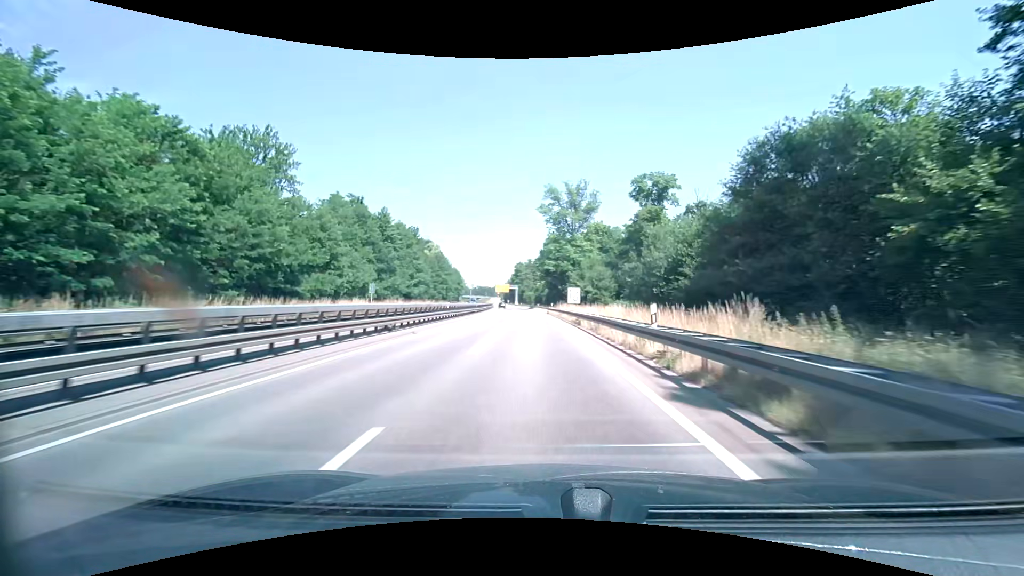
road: trunk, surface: asphalt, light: Day
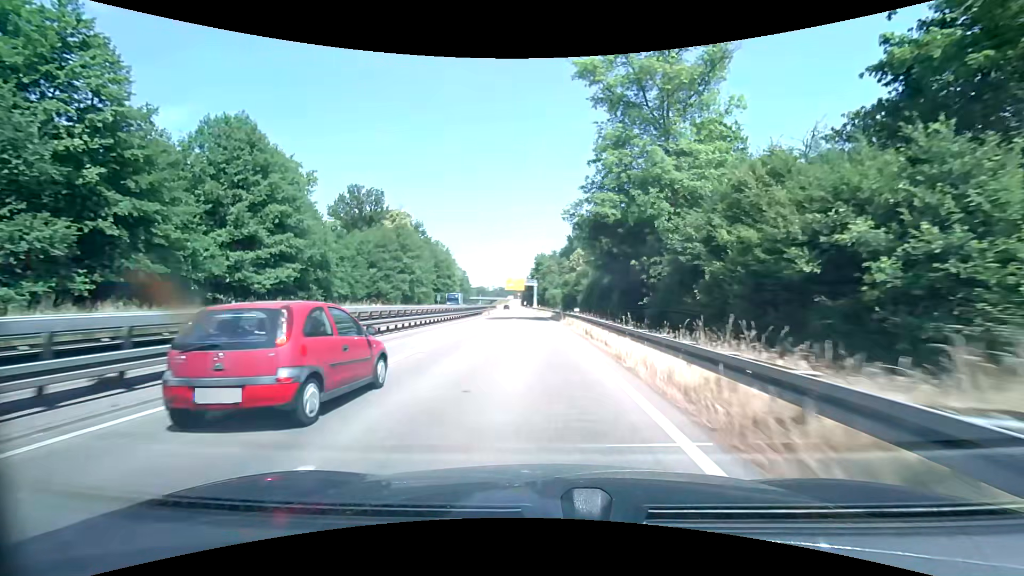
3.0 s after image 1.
(-1.6, +60.5) m; -3°
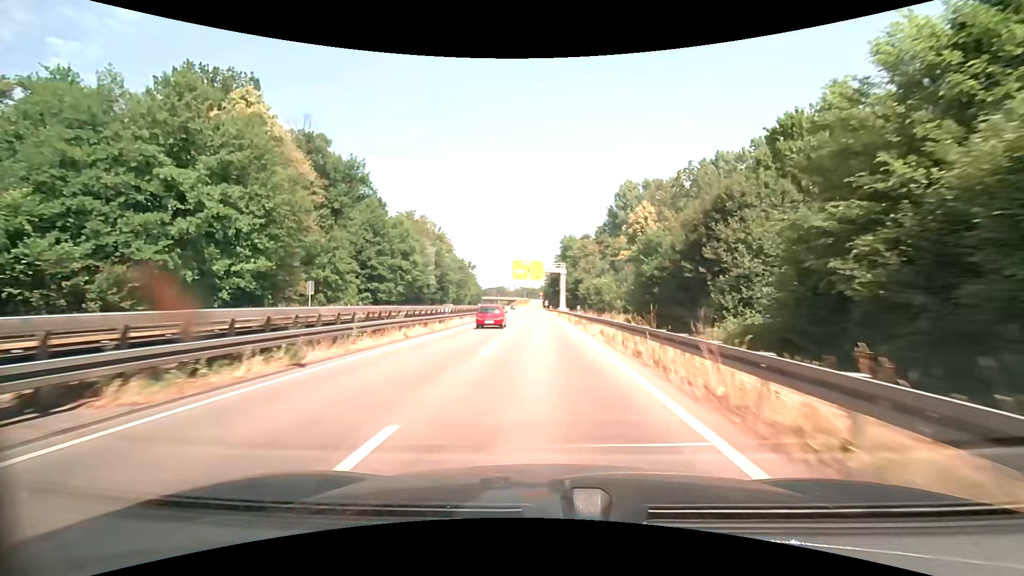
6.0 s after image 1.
(-1.5, +58.2) m; -3°
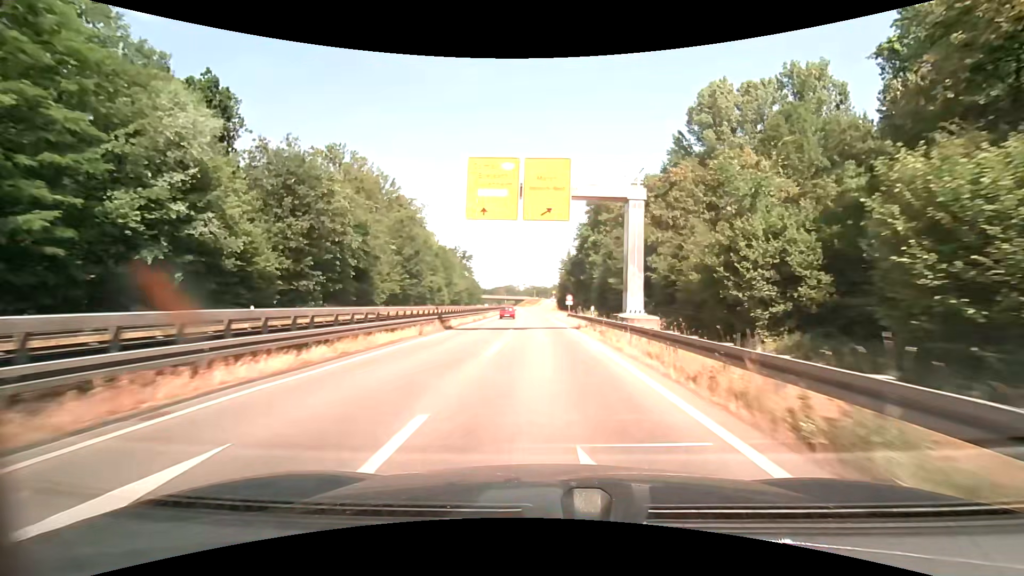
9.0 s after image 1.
(-0.6, +58.1) m; -1°
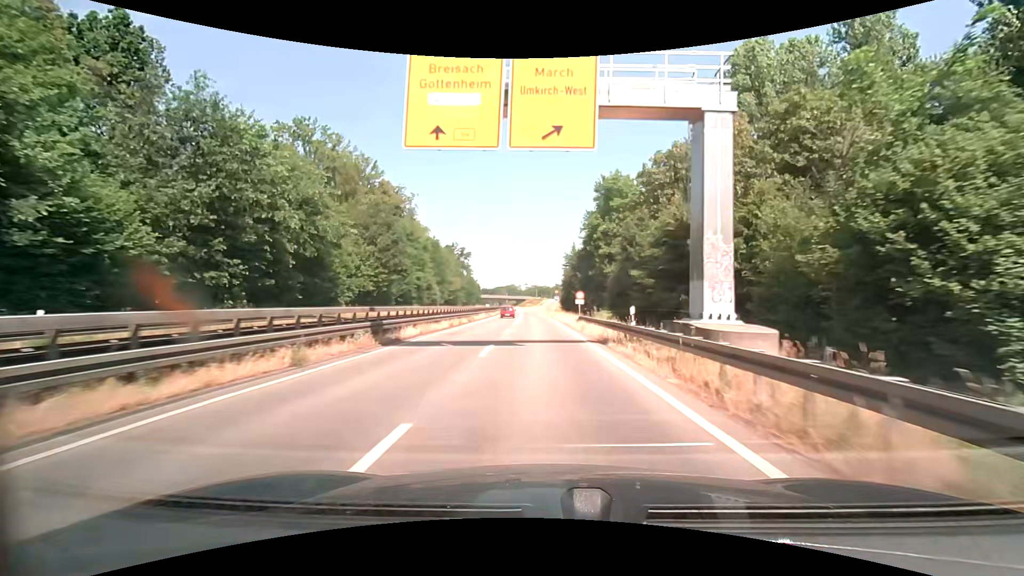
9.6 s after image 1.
(0.0, +11.6) m; -1°
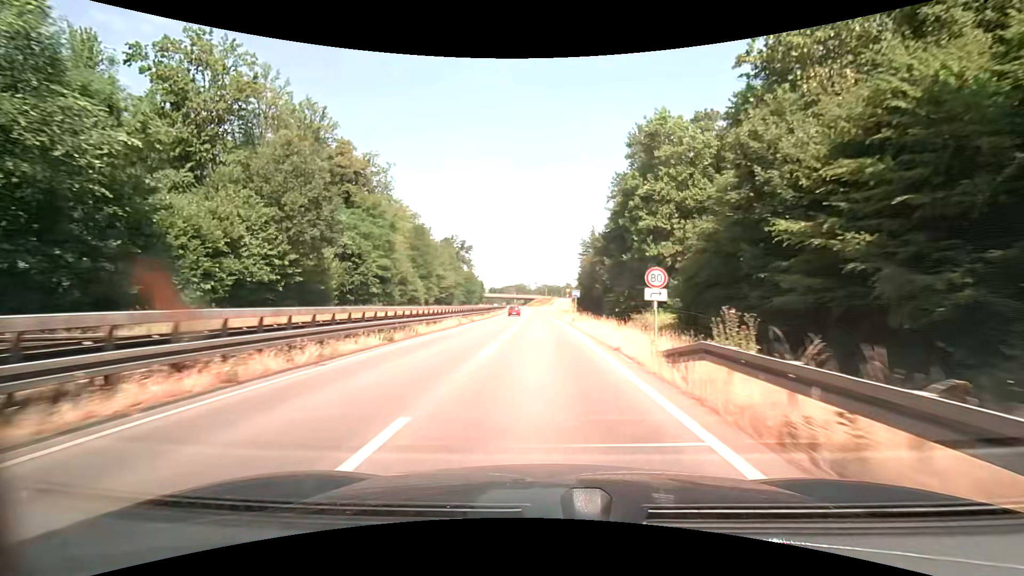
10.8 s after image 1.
(-0.1, +23.3) m; -1°
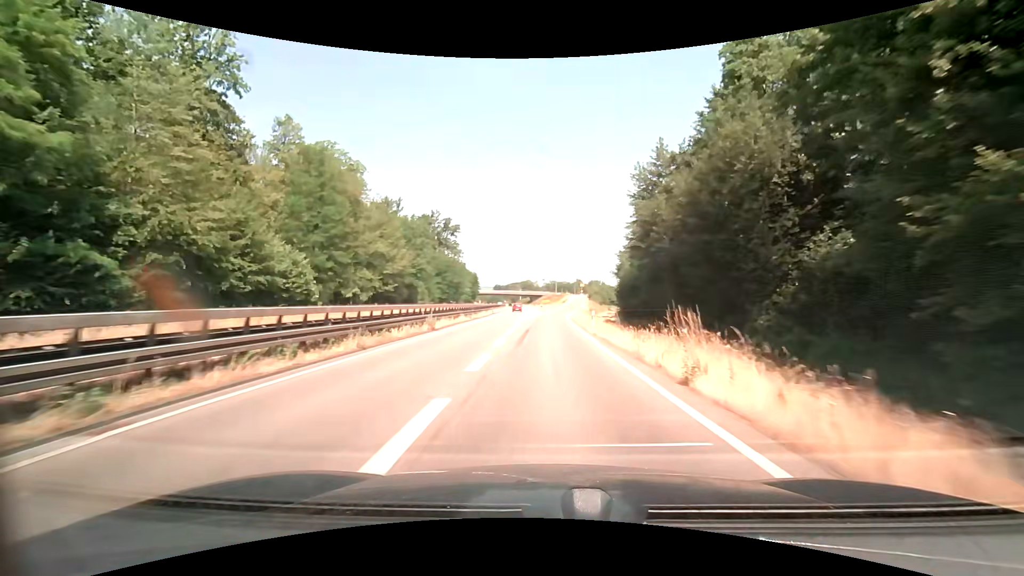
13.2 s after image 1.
(-0.7, +46.1) m; -1°
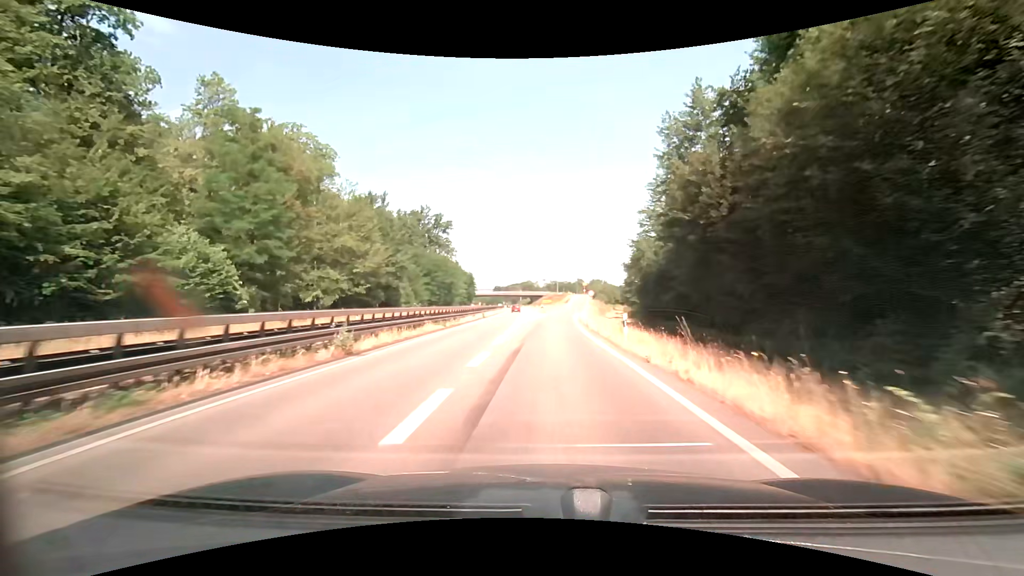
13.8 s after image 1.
(0.0, +11.2) m; 0°
(0, +10) (0, +20) (0, +30) (+1, +40) (+1, +50) (+2, +60) (+3, +70) (+4, +80) (+5, +90) (+6, +100) m
